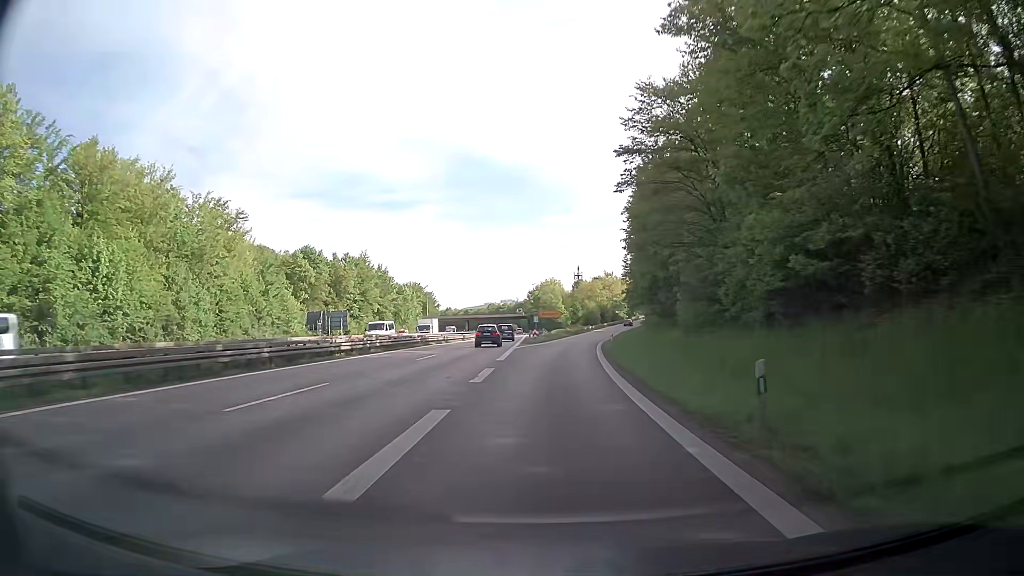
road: trunk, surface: asphalt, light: Day
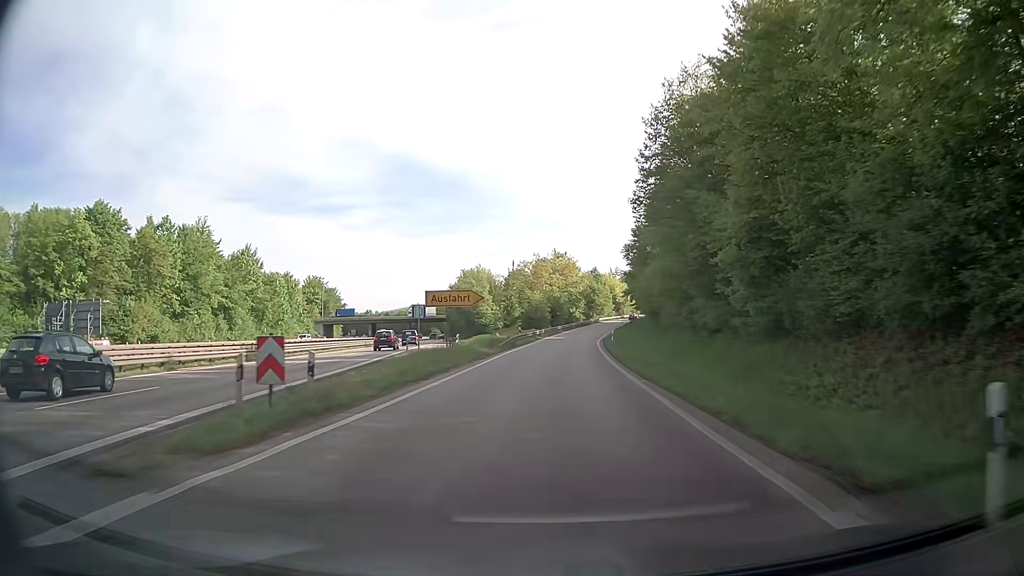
(+2.1, +55.5) m; +6°
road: trunk_link
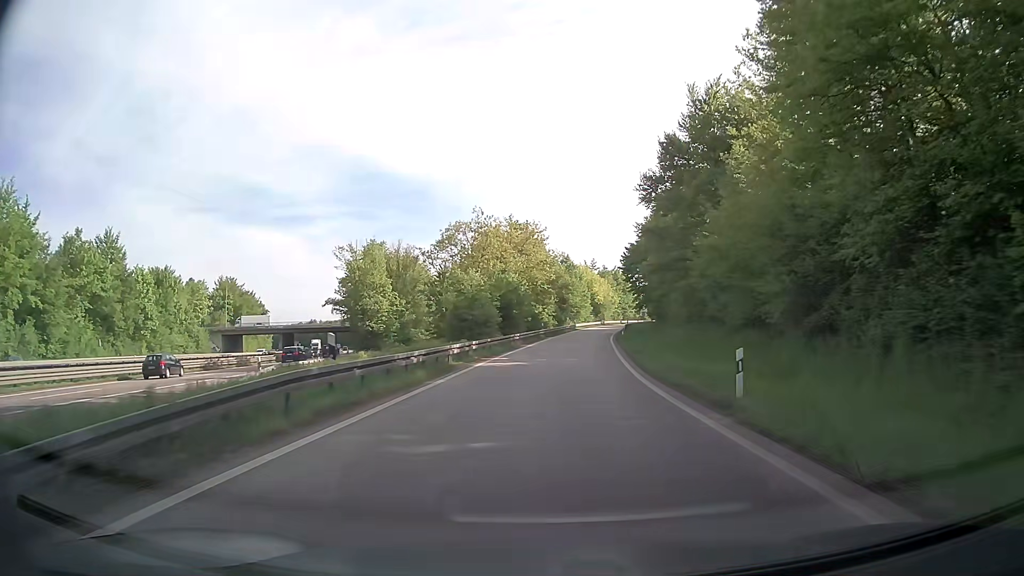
(+1.0, +42.2) m; +3°
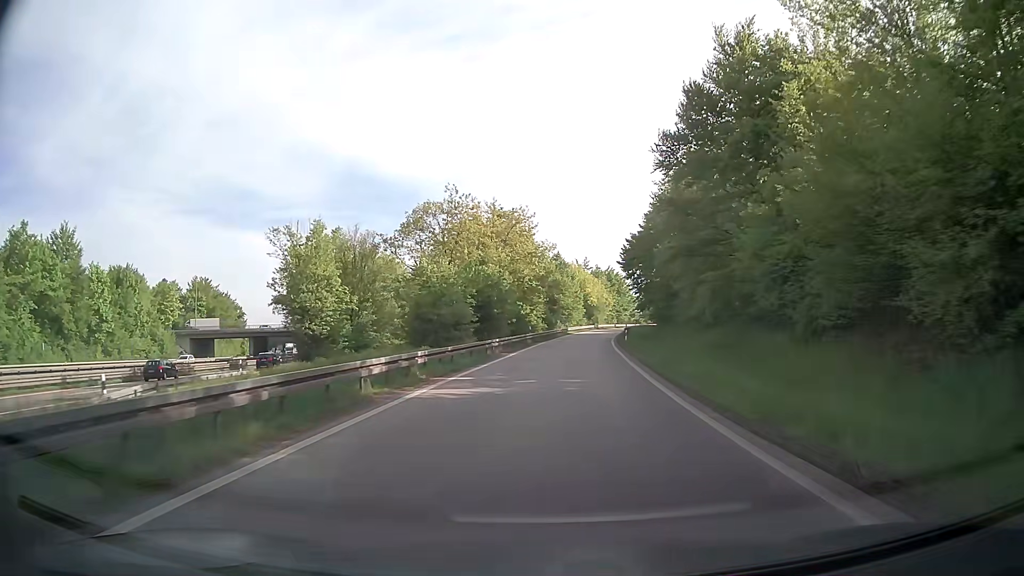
(+0.1, +10.4) m; +1°
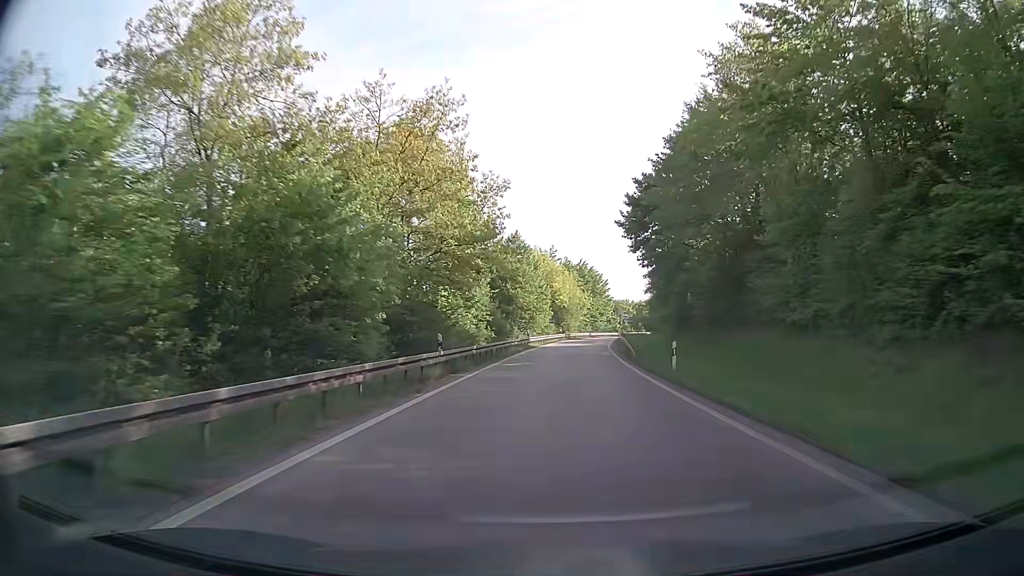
(+0.9, +30.7) m; +3°
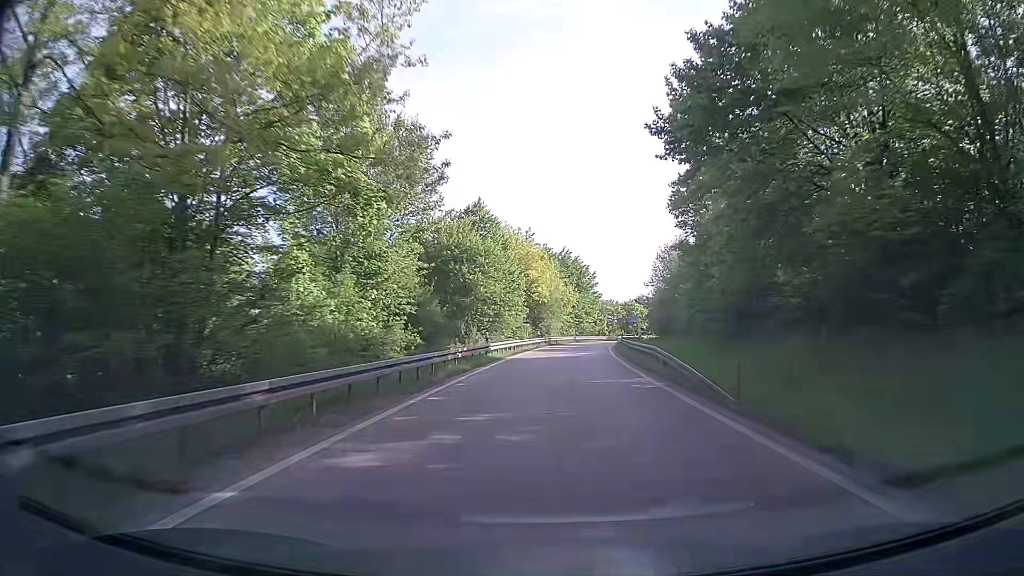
(+0.3, +20.2) m; +2°
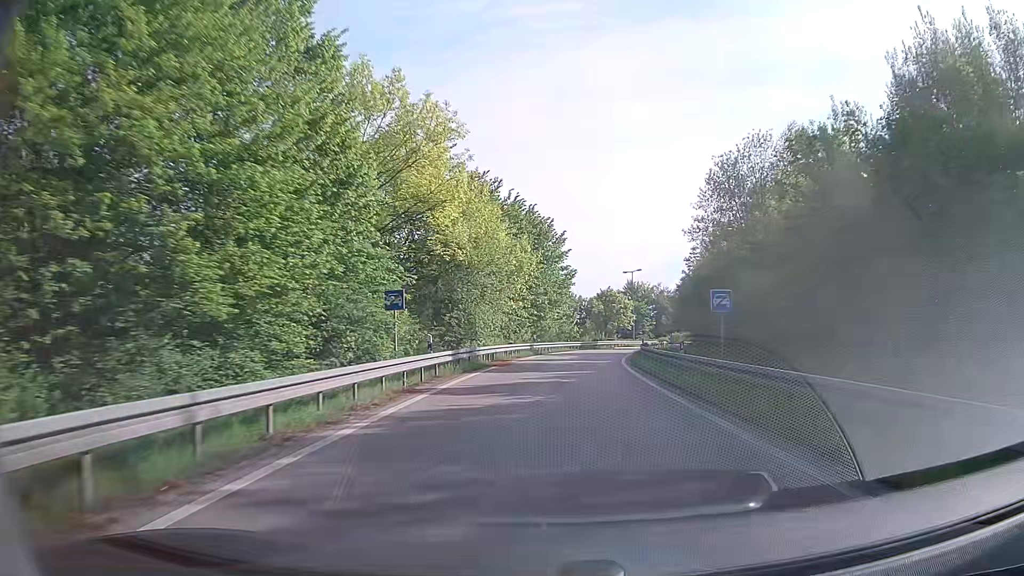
(+1.3, +39.6) m; +4°
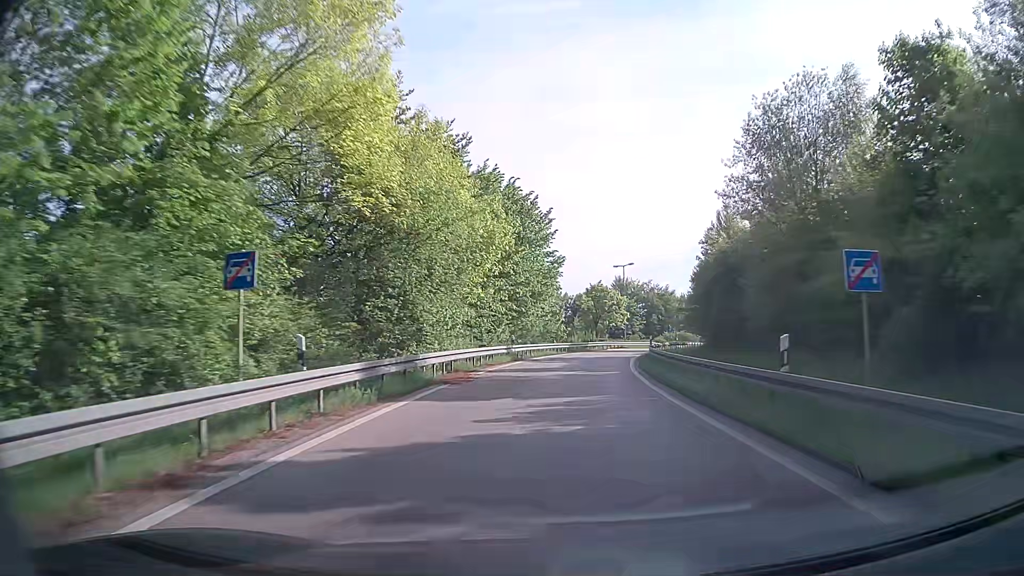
(+0.1, +9.6) m; +2°
(0, +10) (0, +20) (+1, +30) (+2, +40) (+4, +50) (+7, +59) (+10, +69) (+14, +78) (+19, +87) (+25, +95) m
